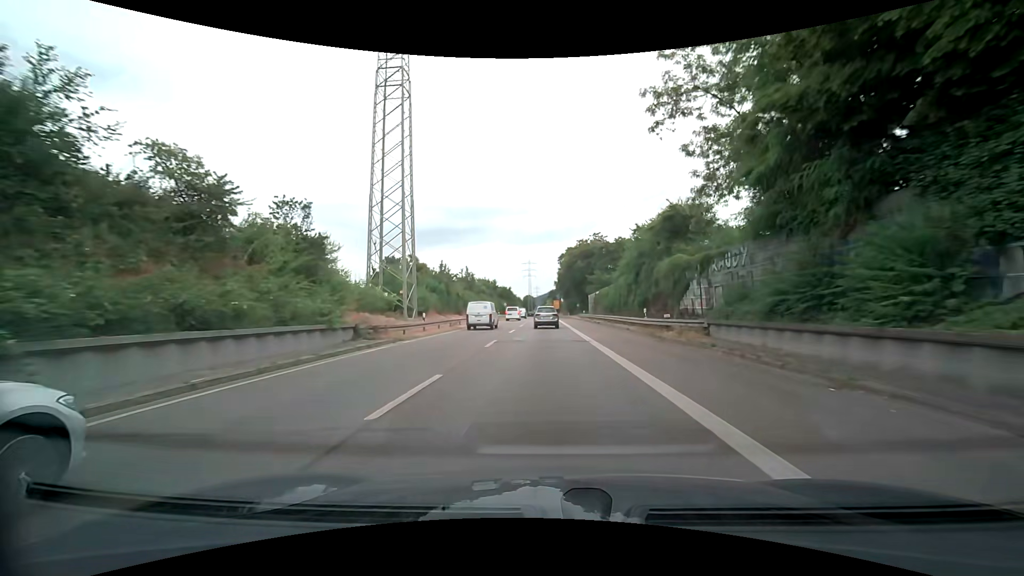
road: trunk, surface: asphalt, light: Day
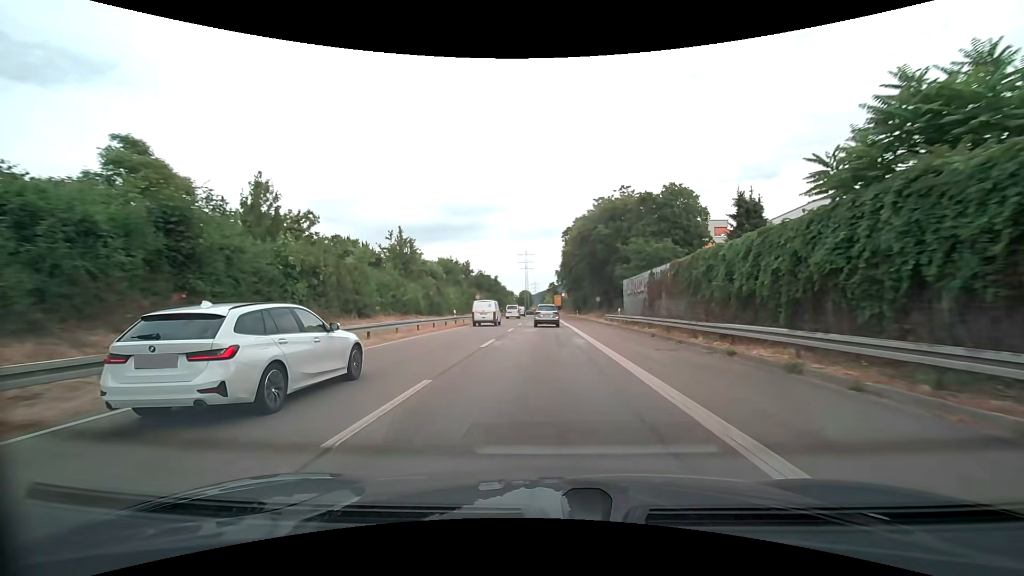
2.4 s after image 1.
(+0.1, +37.3) m; 0°
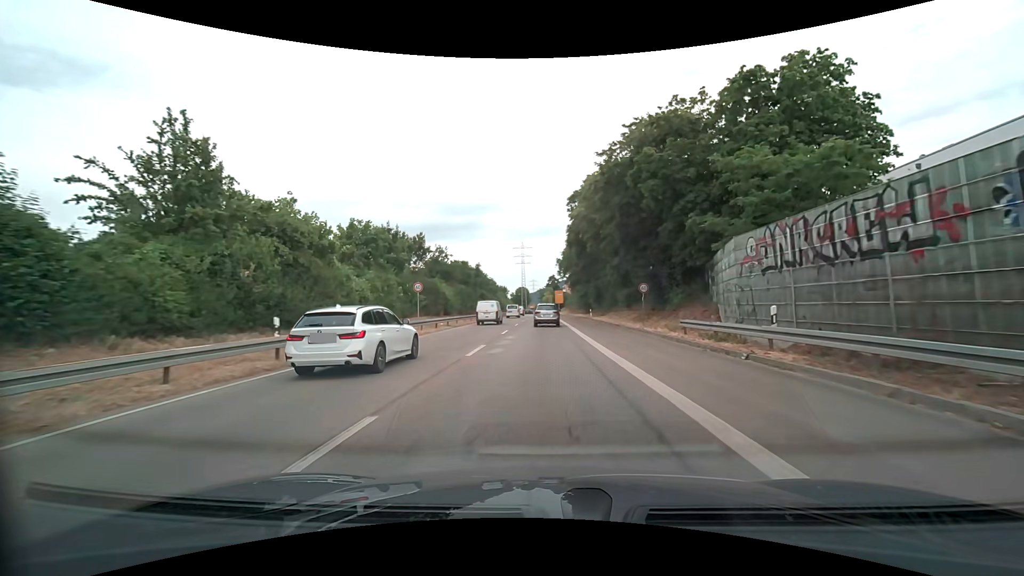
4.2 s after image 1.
(+0.1, +26.7) m; 0°
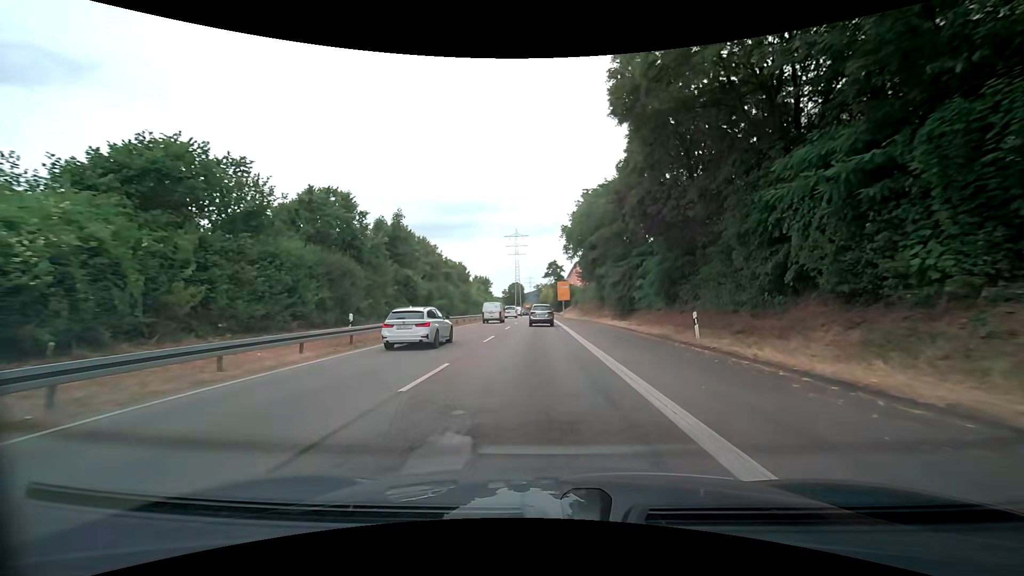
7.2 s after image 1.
(+0.1, +42.1) m; +2°
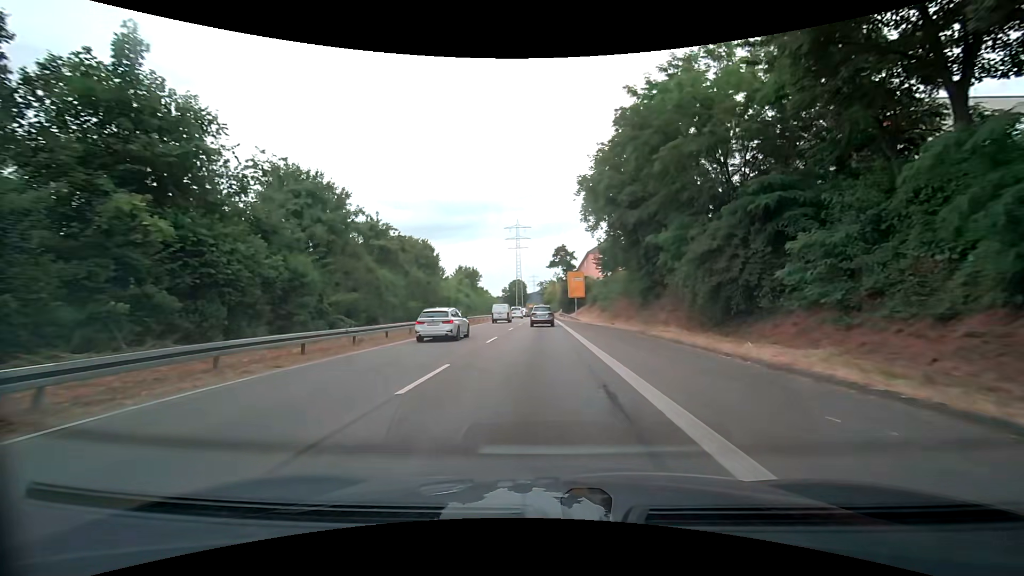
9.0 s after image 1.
(-0.7, +24.3) m; -2°
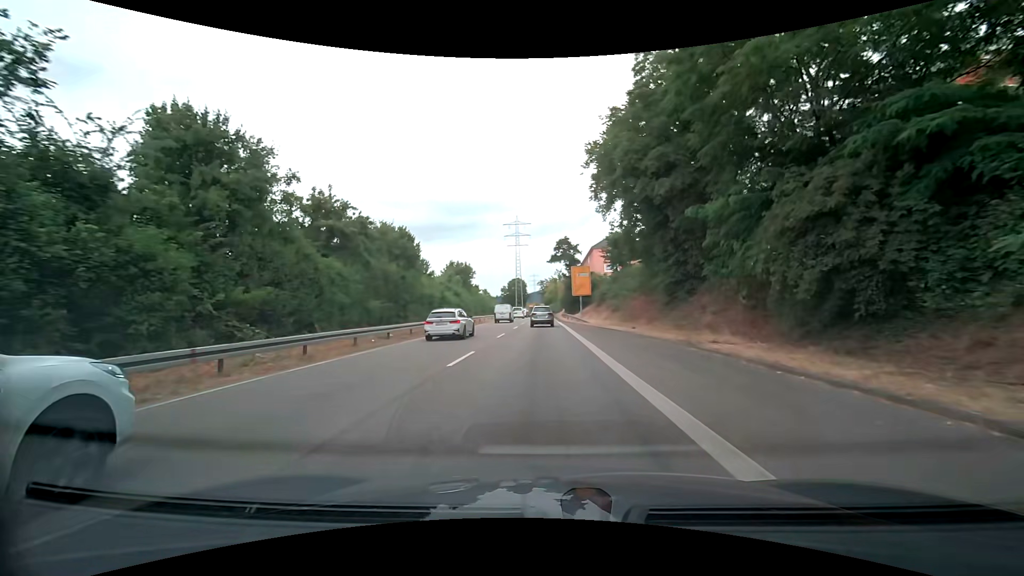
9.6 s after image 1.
(-0.1, +8.0) m; -1°
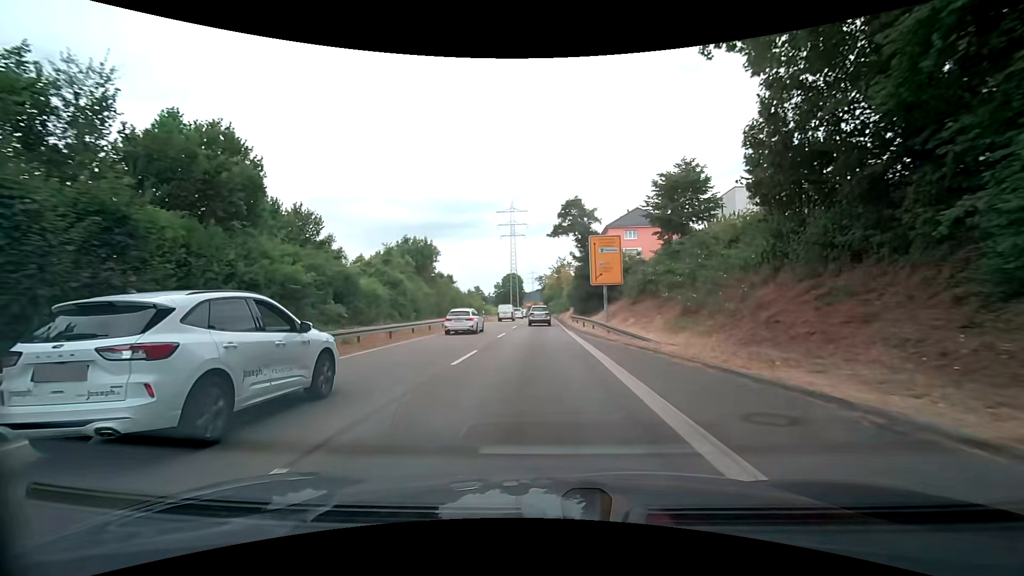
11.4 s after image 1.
(0.0, +23.7) m; 0°
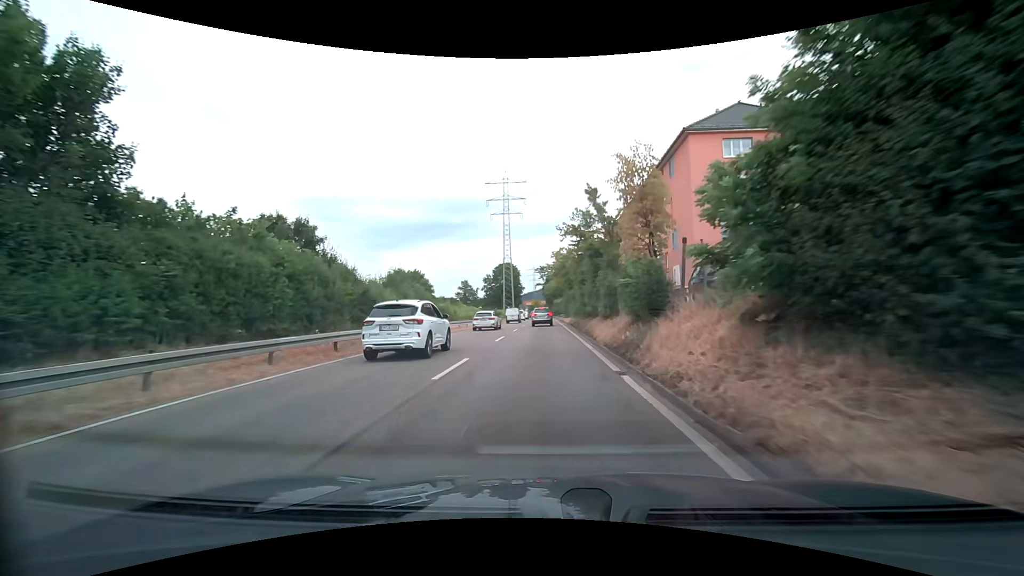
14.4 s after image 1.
(-0.1, +38.9) m; 0°
(0, +10) (0, +20) (0, +30) (0, +40) (0, +50) (0, +60) (0, +70) (0, +80) (0, +90) (0, +100) m
